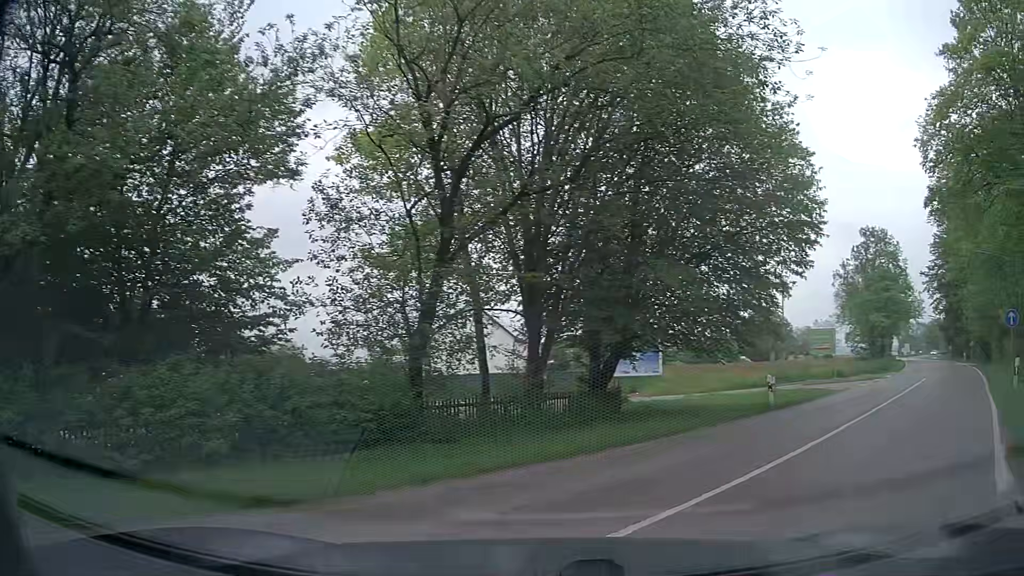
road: tertiary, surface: asphalt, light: Day
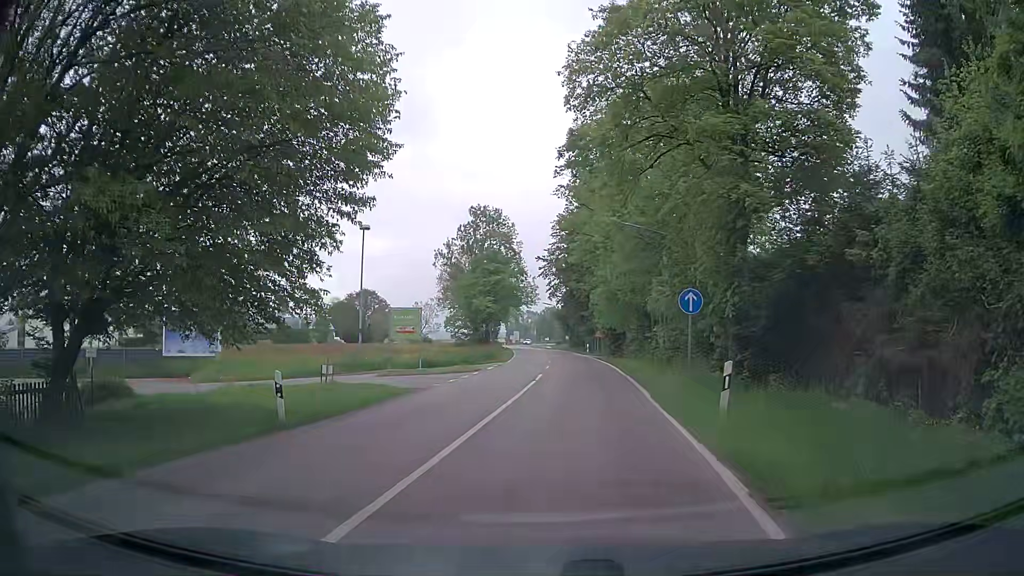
(+3.2, +7.1) m; +36°
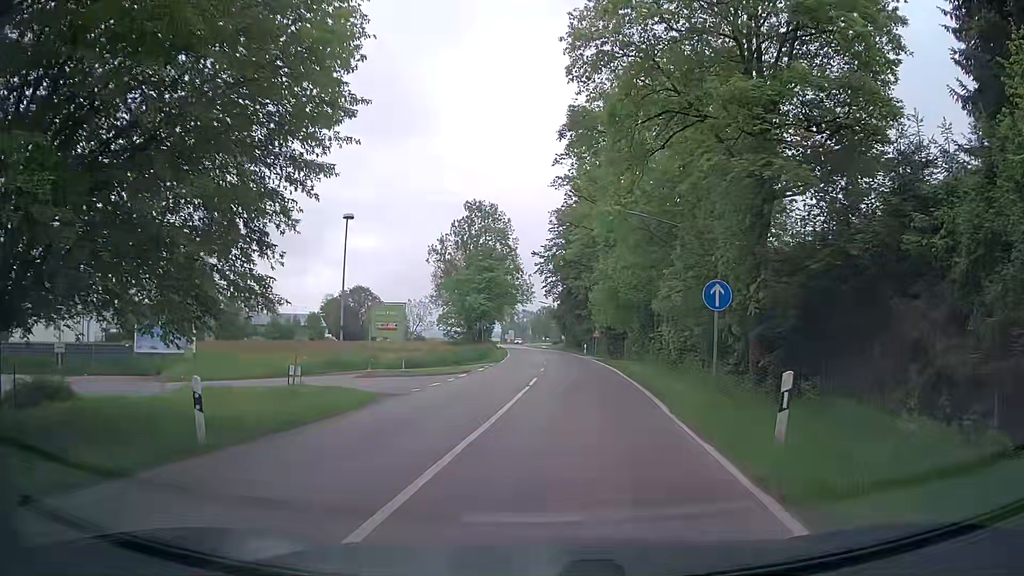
(-0.1, +2.9) m; 0°
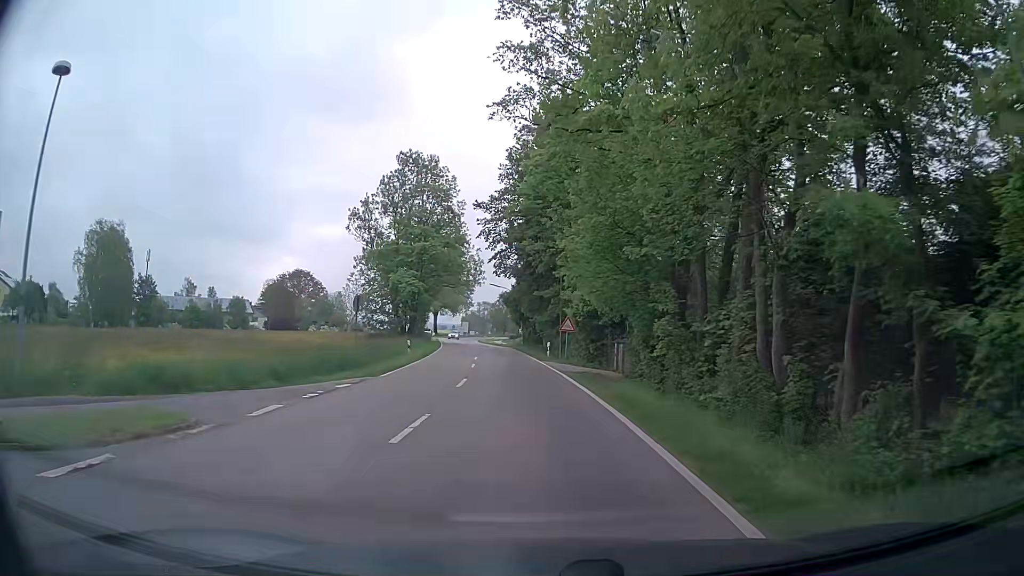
(+0.9, +22.3) m; +2°
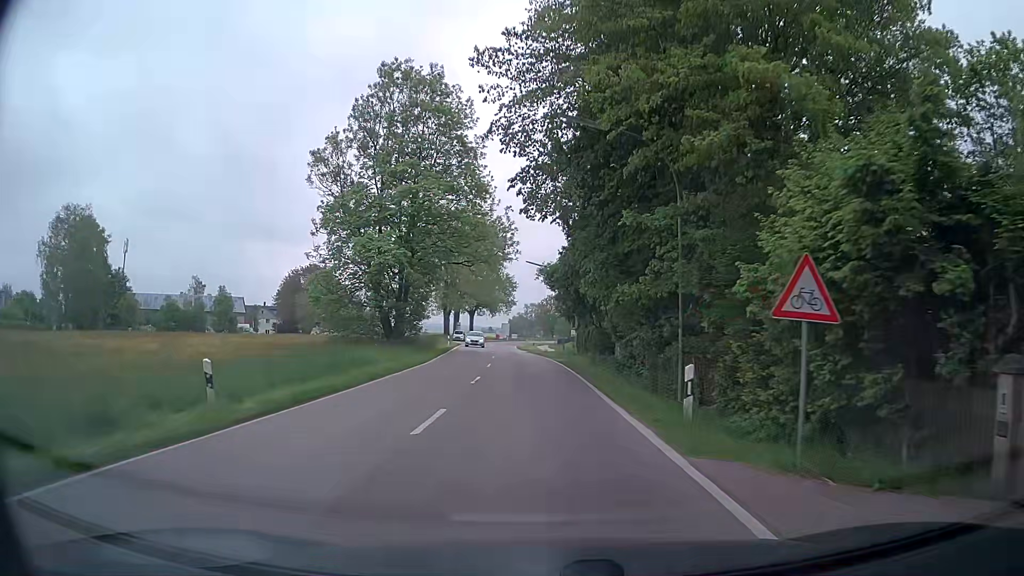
(-0.6, +26.4) m; -4°
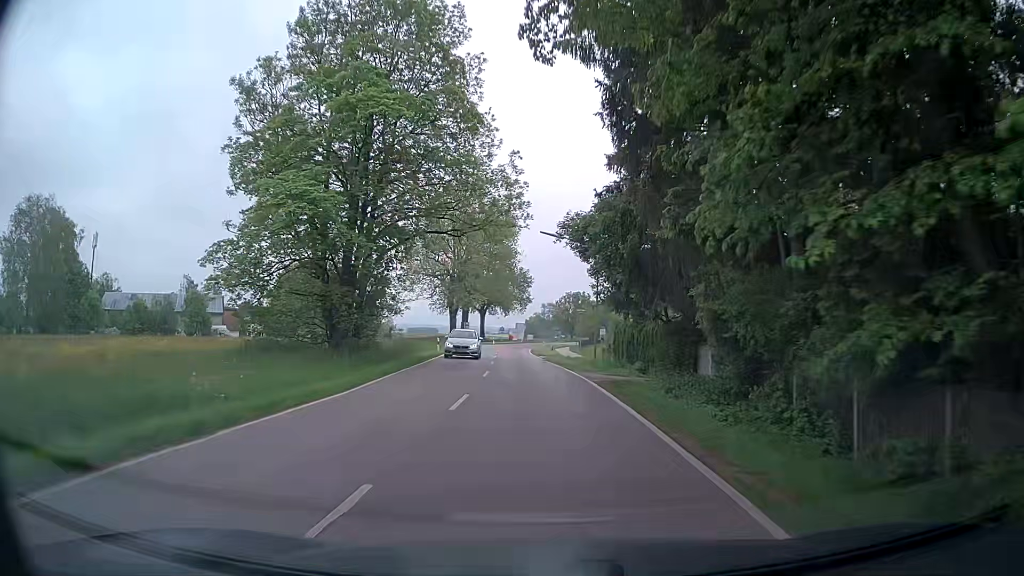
(0.0, +15.2) m; 0°
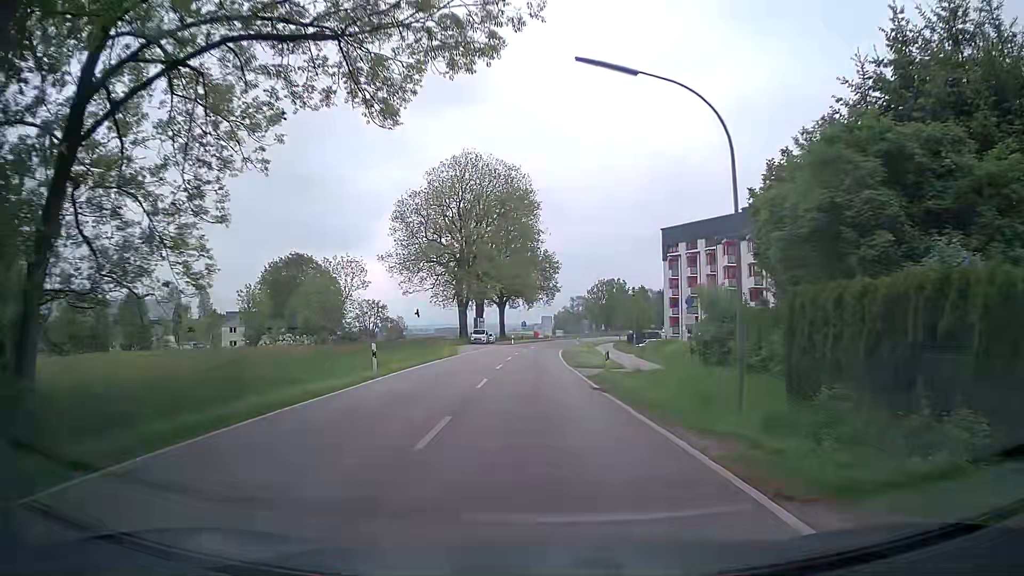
(-0.5, +22.9) m; -2°
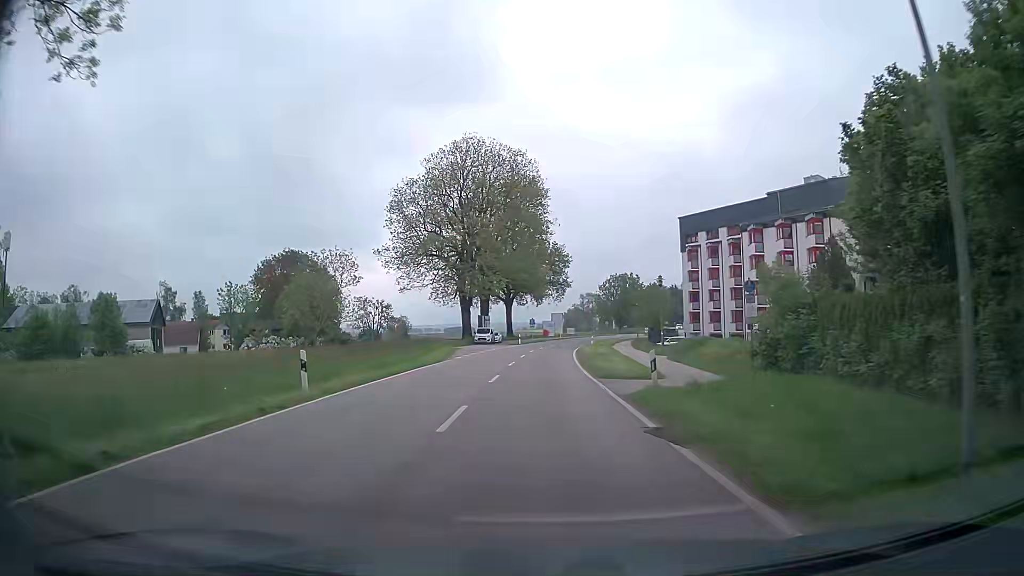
(-0.1, +7.4) m; -1°
(0, +10) (0, +20) (0, +30) (0, +40) (0, +50) (0, +60) (+1, +70) (+3, +80) (+5, +90) (+7, +99) m
